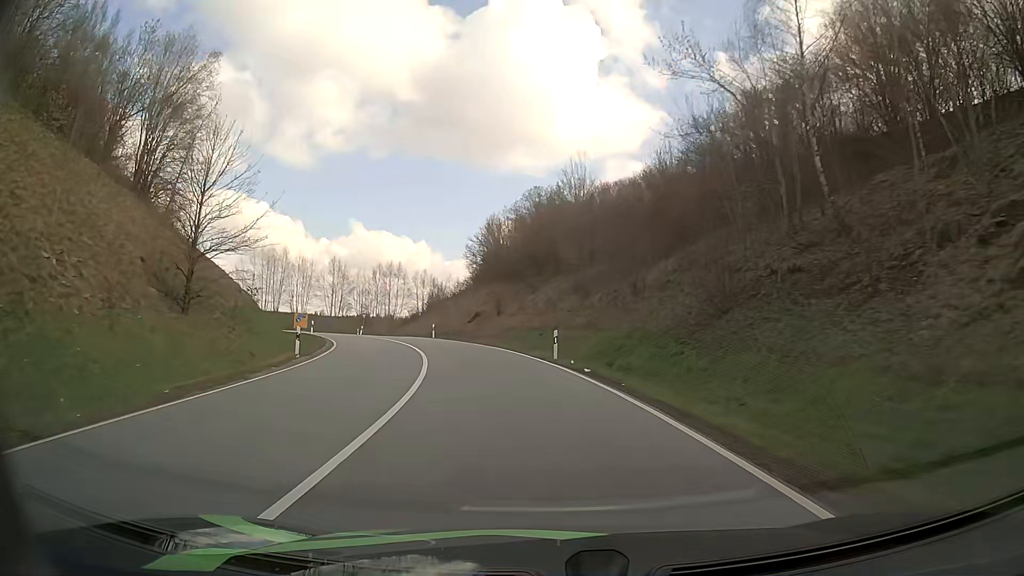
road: primary_link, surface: asphalt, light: Day
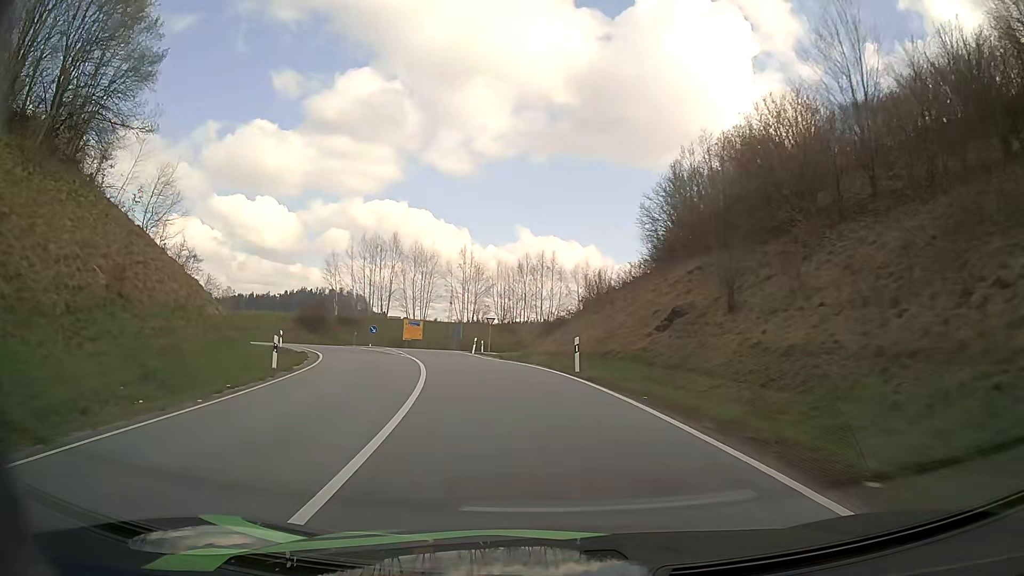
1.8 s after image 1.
(-3.6, +28.1) m; -14°
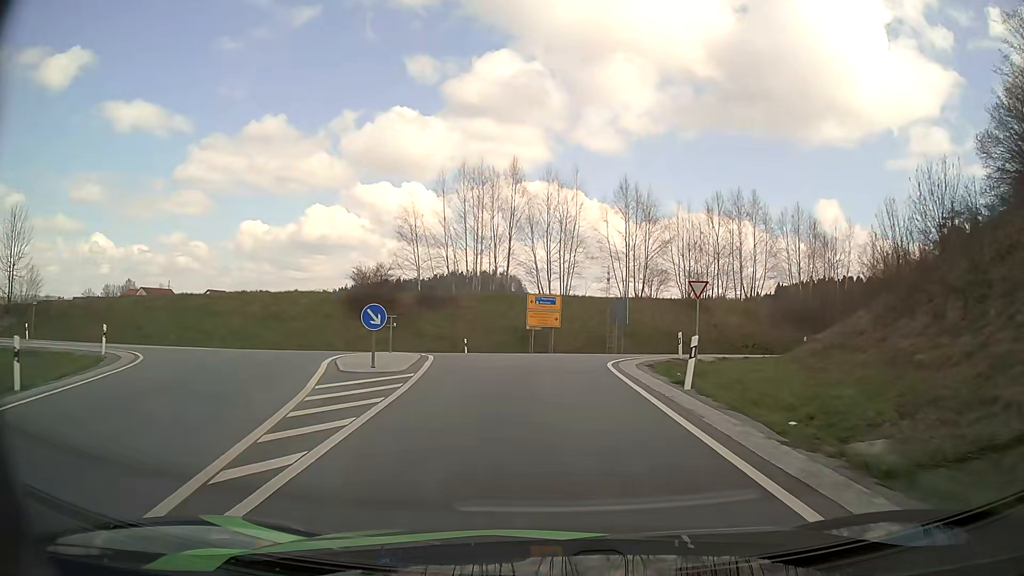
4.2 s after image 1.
(-4.5, +31.1) m; -14°
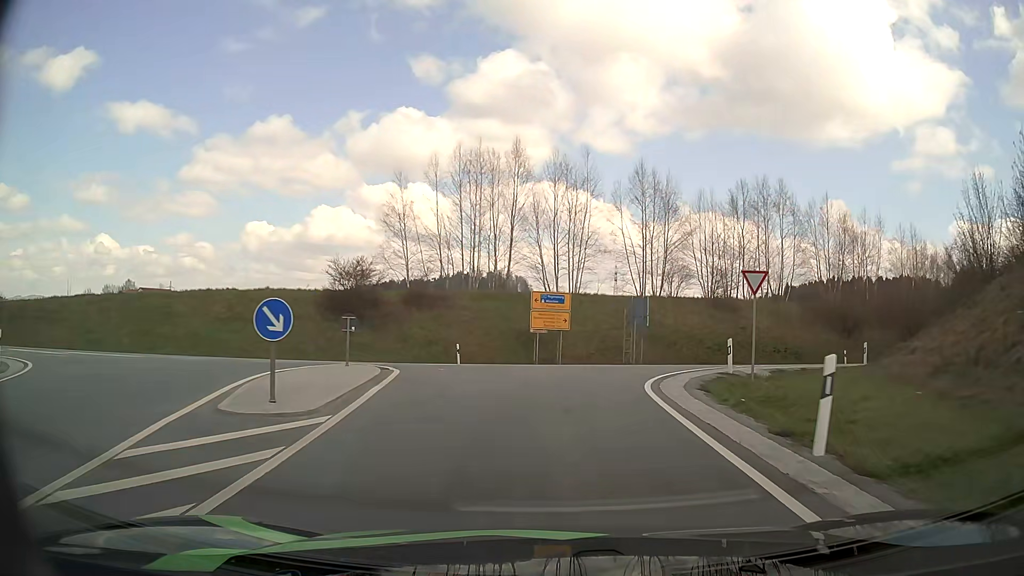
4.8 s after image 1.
(0.0, +6.2) m; 0°
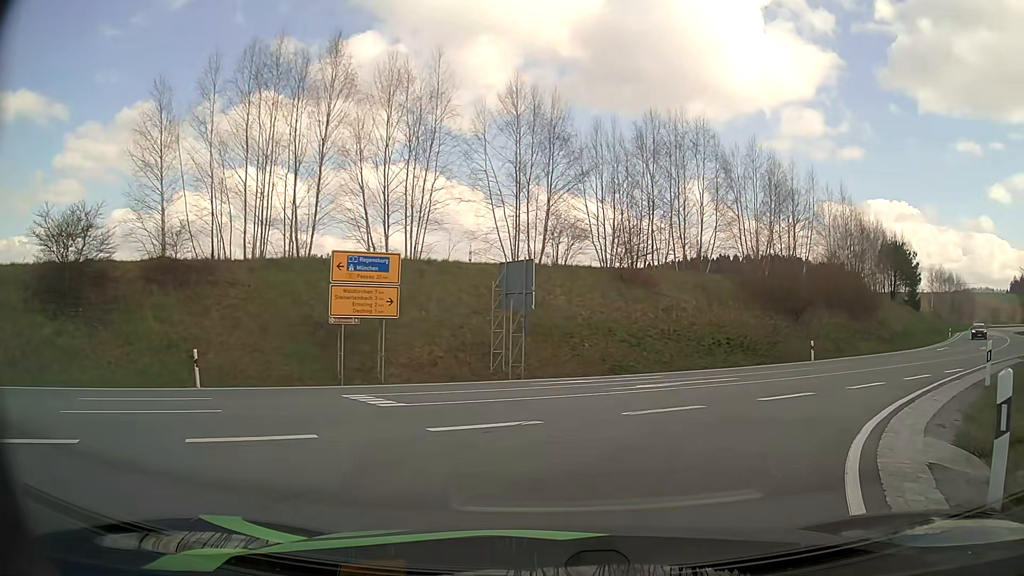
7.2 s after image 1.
(+0.9, +15.4) m; +13°
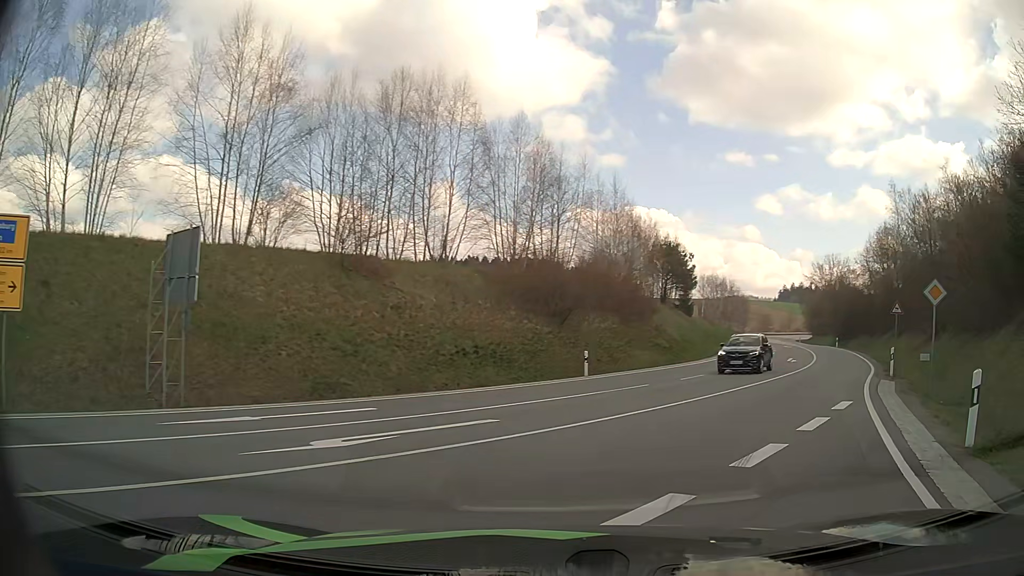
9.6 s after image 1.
(+1.2, +7.8) m; +20°
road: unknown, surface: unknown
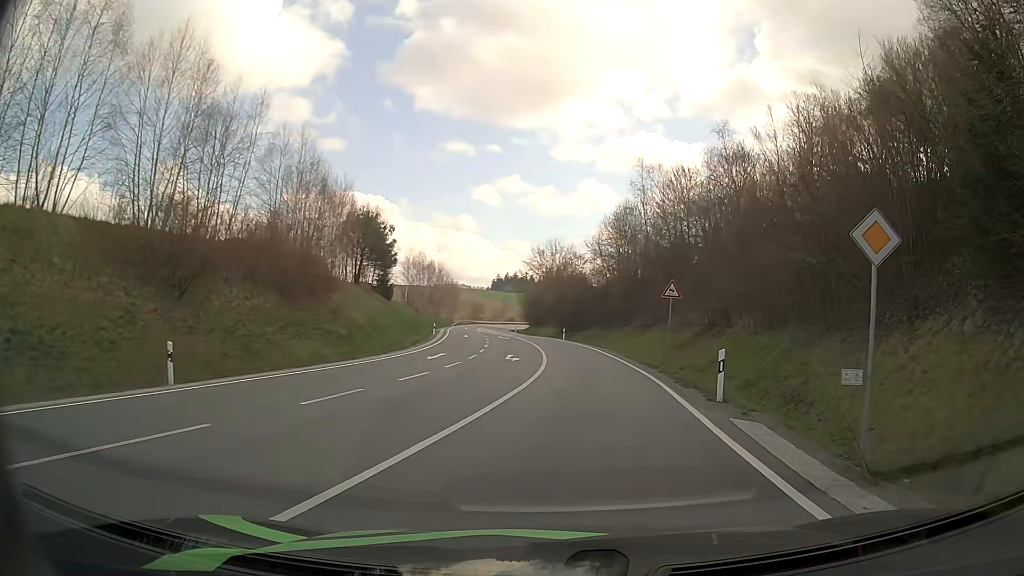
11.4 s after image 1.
(+3.5, +12.2) m; +25°
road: secondary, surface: asphalt
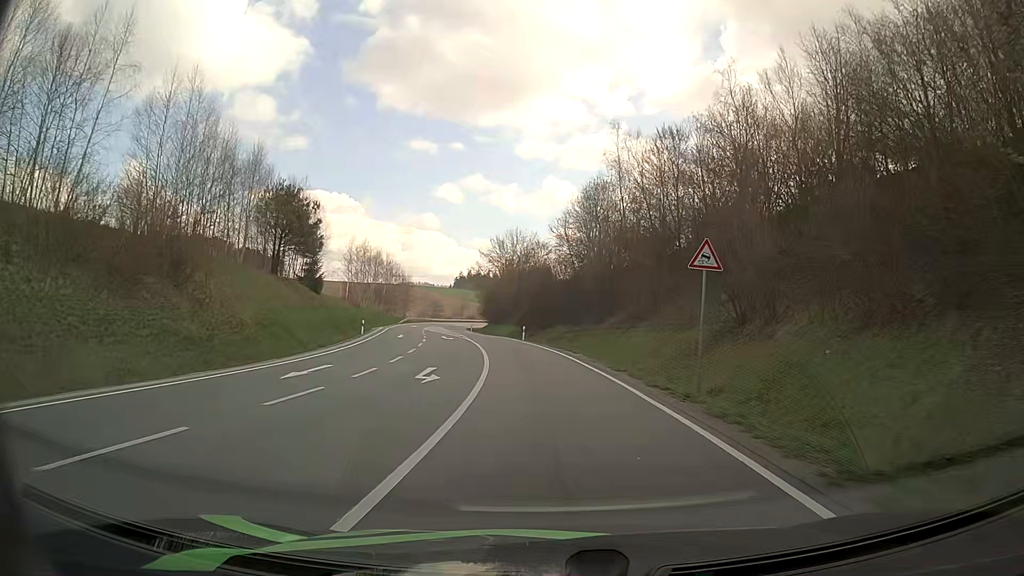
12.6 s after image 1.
(+0.5, +13.1) m; +3°
(0, +10) (0, +20) (-1, +30) (-3, +40) (-4, +50) (-6, +60) (-8, +69) (-9, +79) (-11, +89) (-13, +99) m
